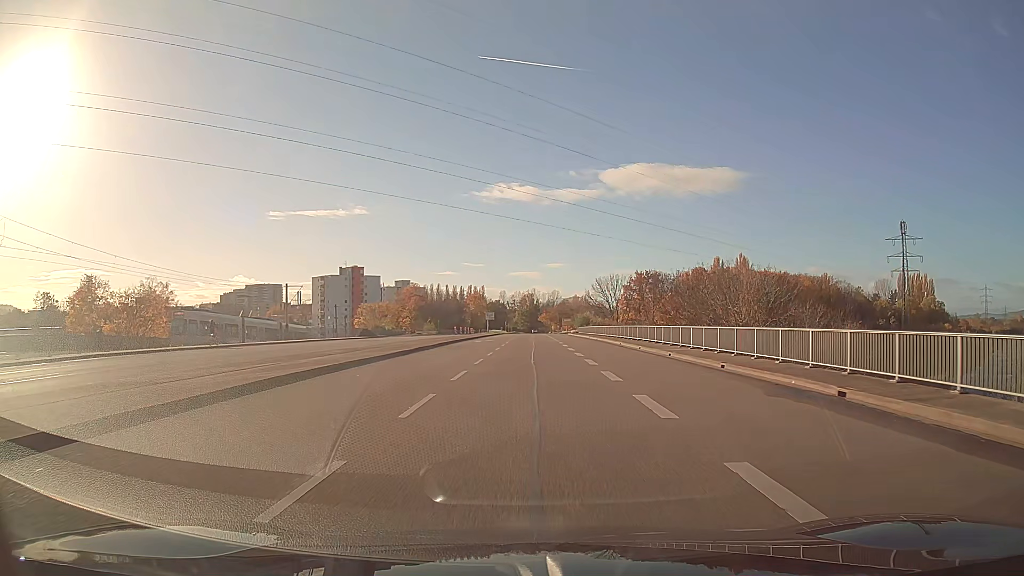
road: secondary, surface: asphalt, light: Day
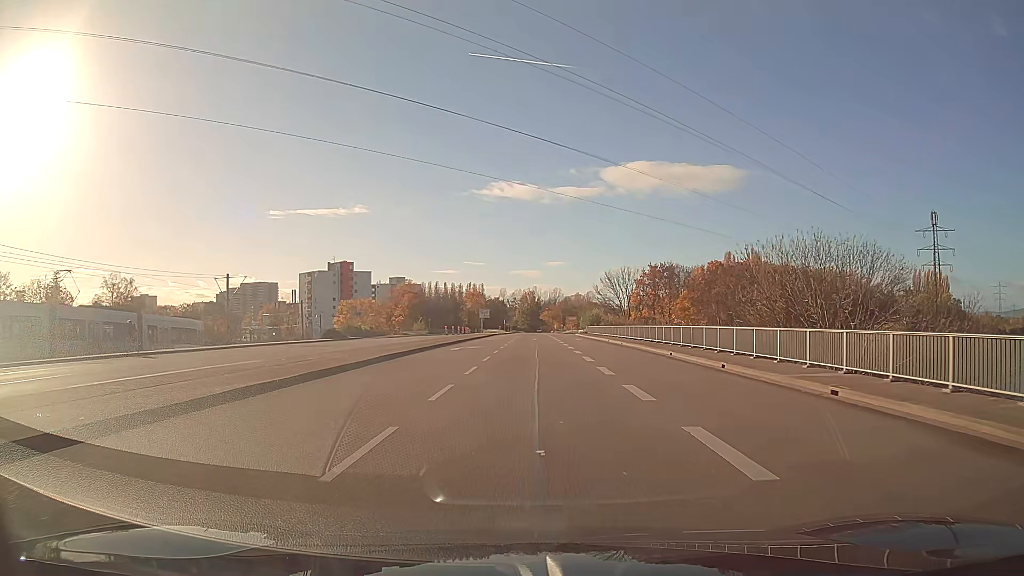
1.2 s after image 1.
(0.0, +15.6) m; 0°
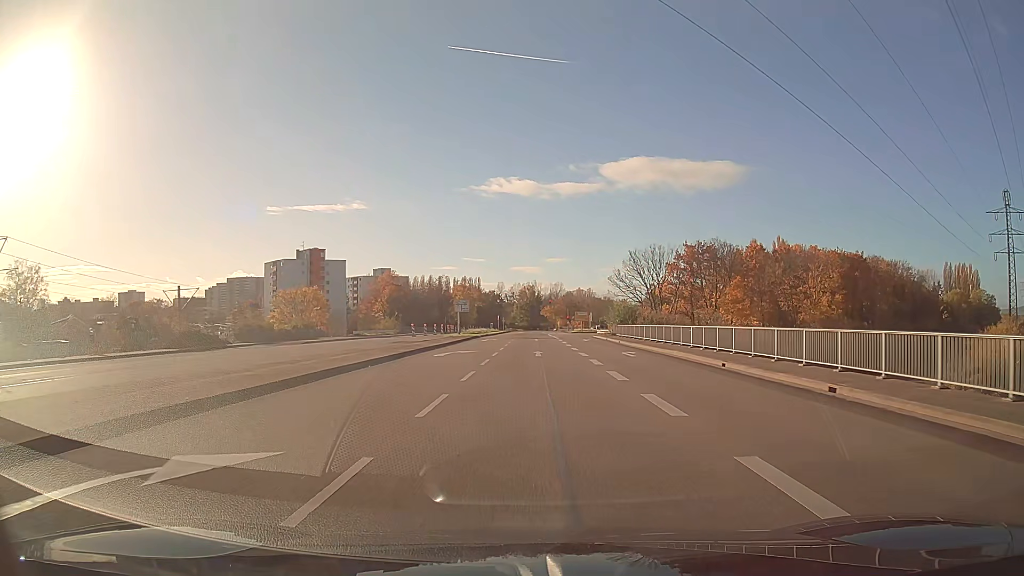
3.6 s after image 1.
(0.0, +31.3) m; 0°
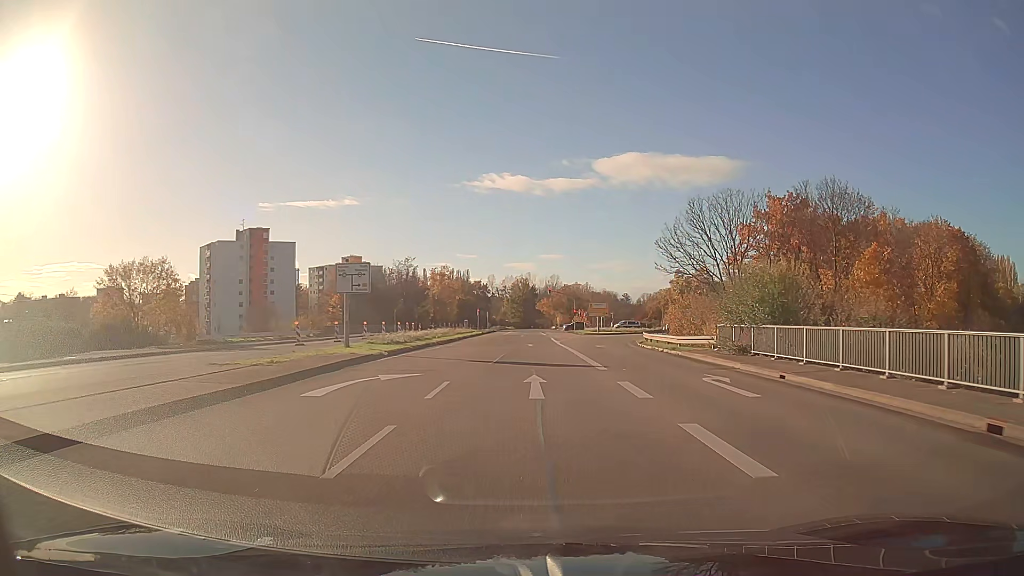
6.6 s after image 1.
(+0.1, +39.2) m; 0°
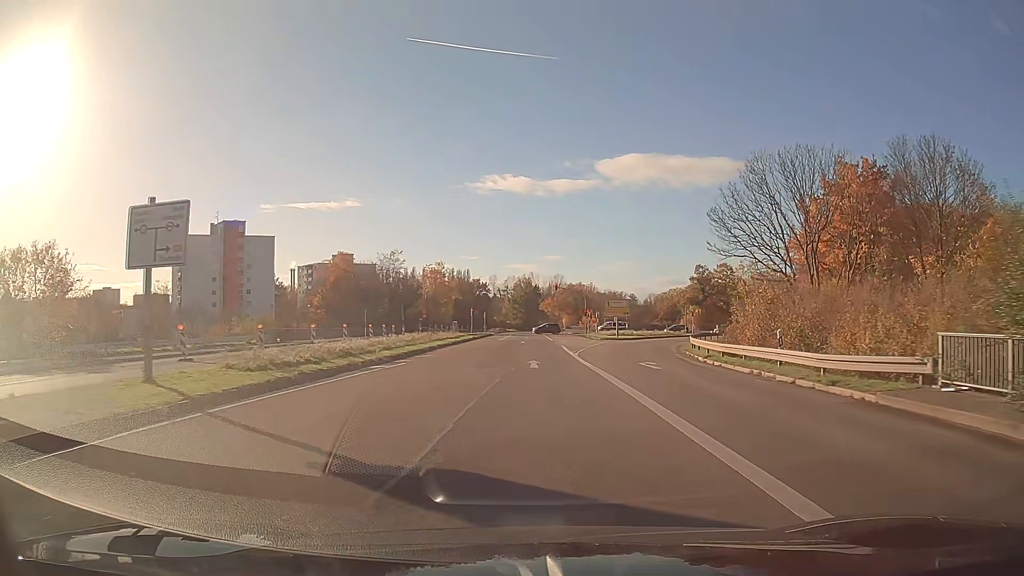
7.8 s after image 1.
(0.0, +15.4) m; 0°
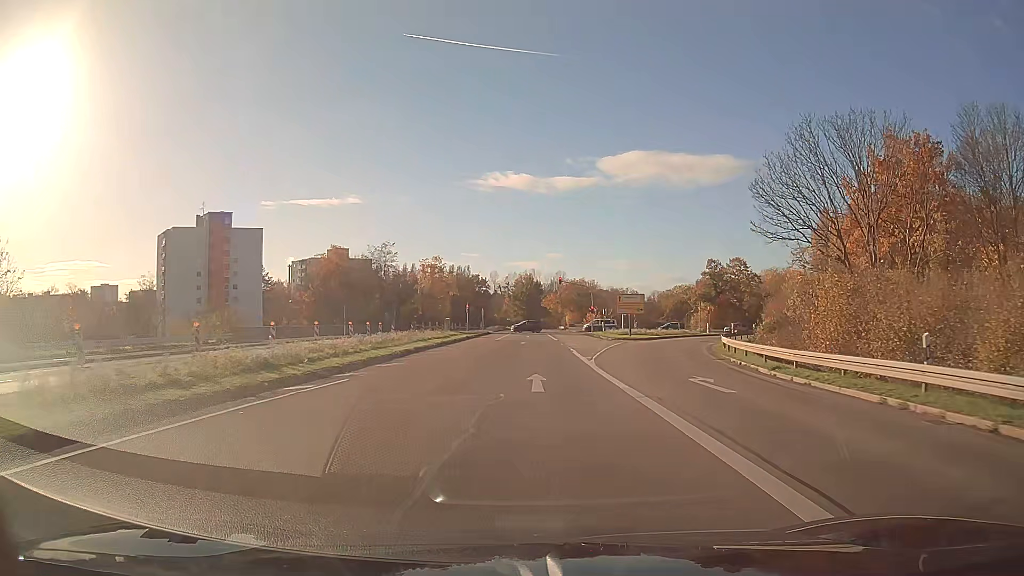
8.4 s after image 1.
(0.0, +7.6) m; 0°
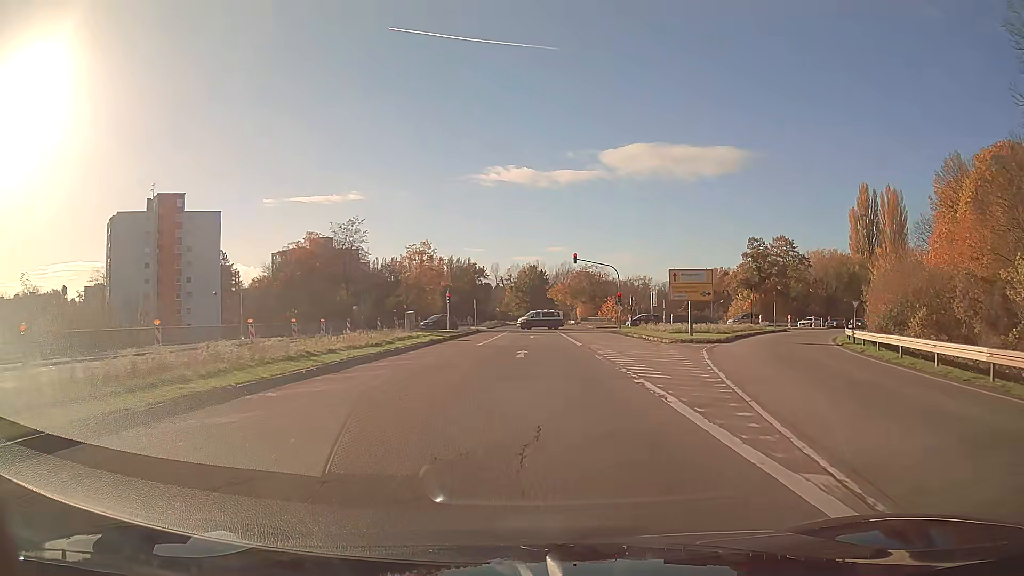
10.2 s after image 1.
(-0.1, +21.1) m; 0°
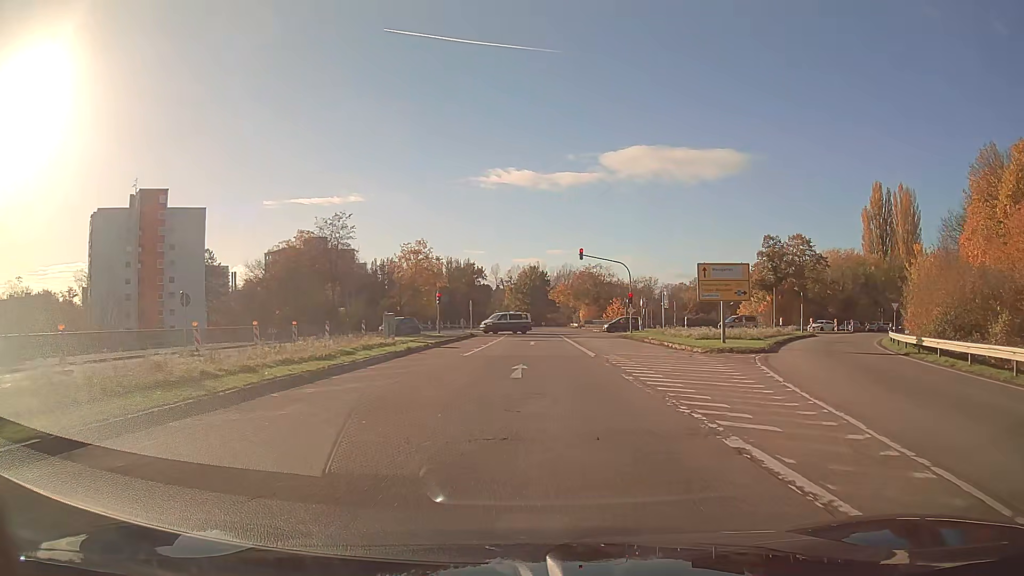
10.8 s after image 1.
(0.0, +6.3) m; 0°
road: secondary_link
